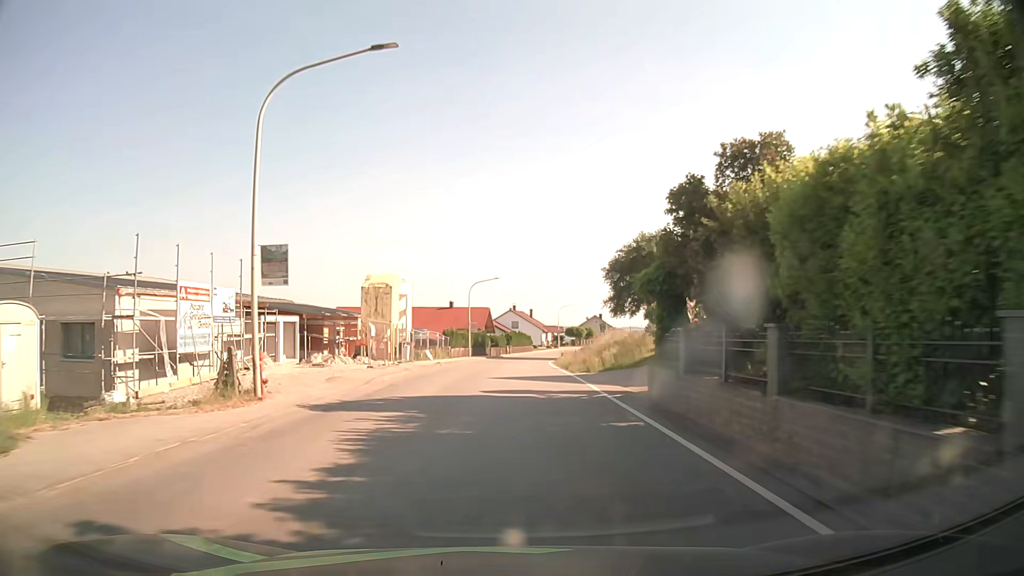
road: secondary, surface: asphalt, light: Day
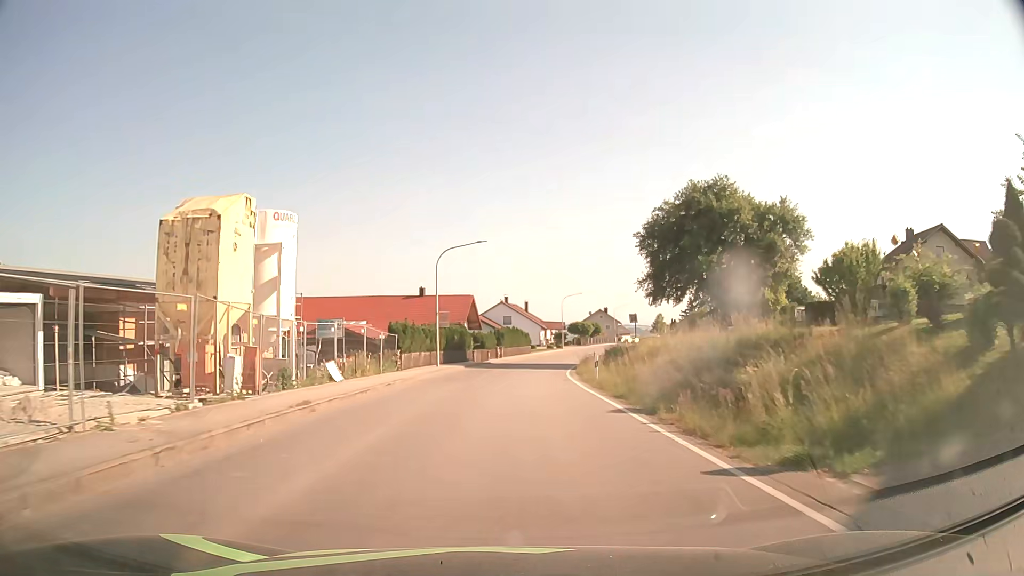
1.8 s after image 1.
(+0.3, +23.0) m; +1°
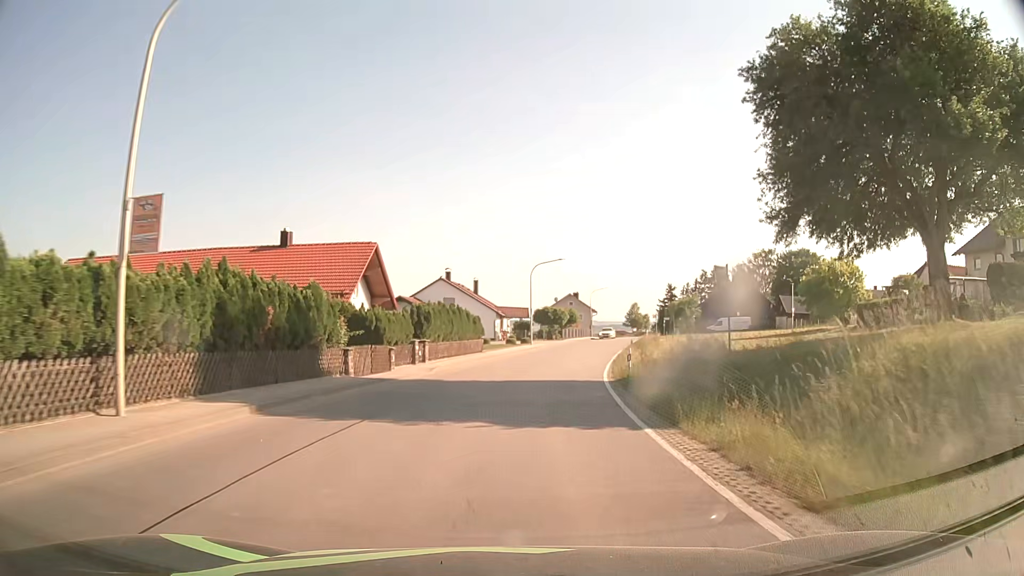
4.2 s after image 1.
(+0.7, +30.8) m; +4°
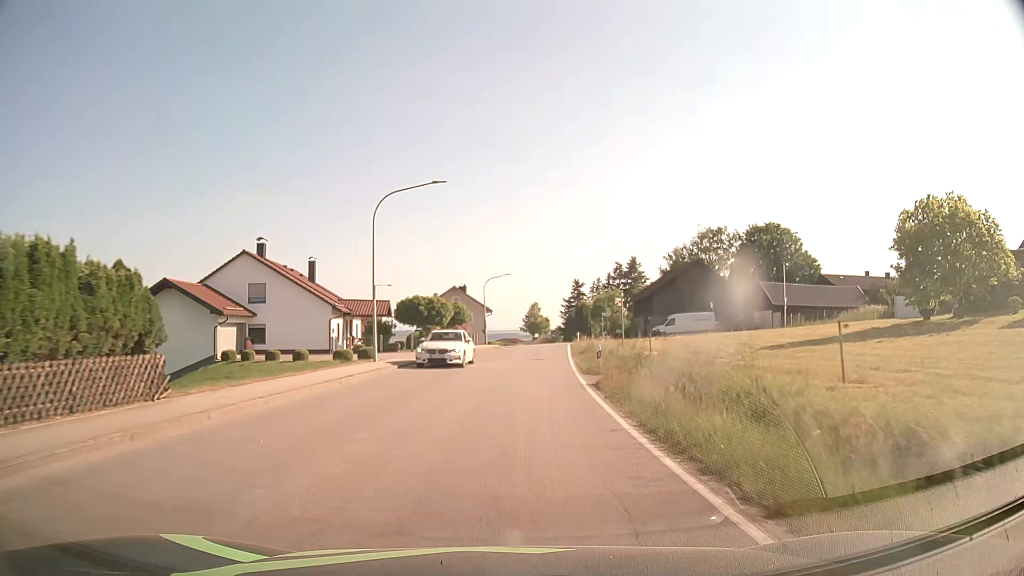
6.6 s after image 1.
(+2.5, +30.4) m; +10°
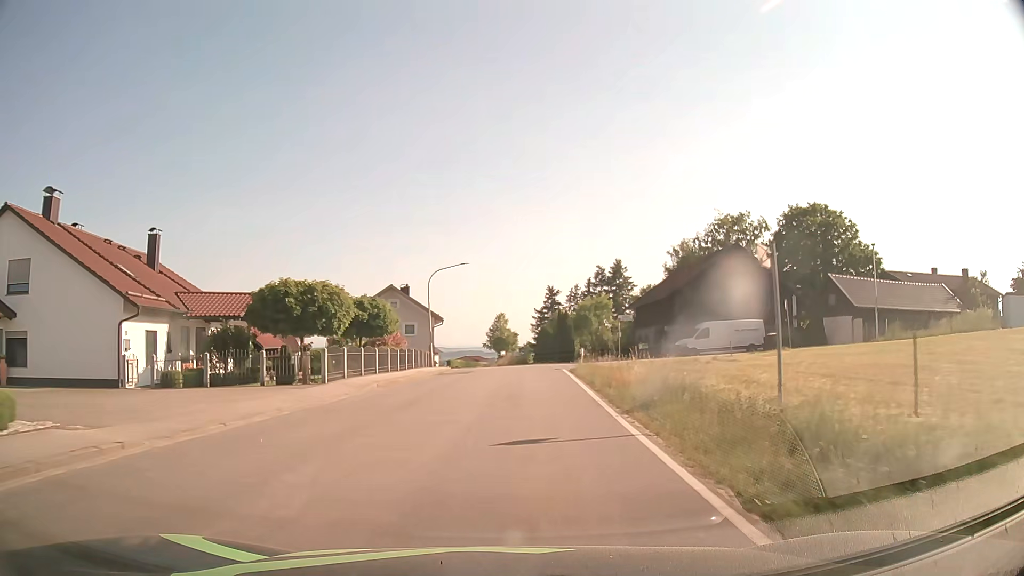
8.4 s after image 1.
(+0.7, +22.6) m; +3°
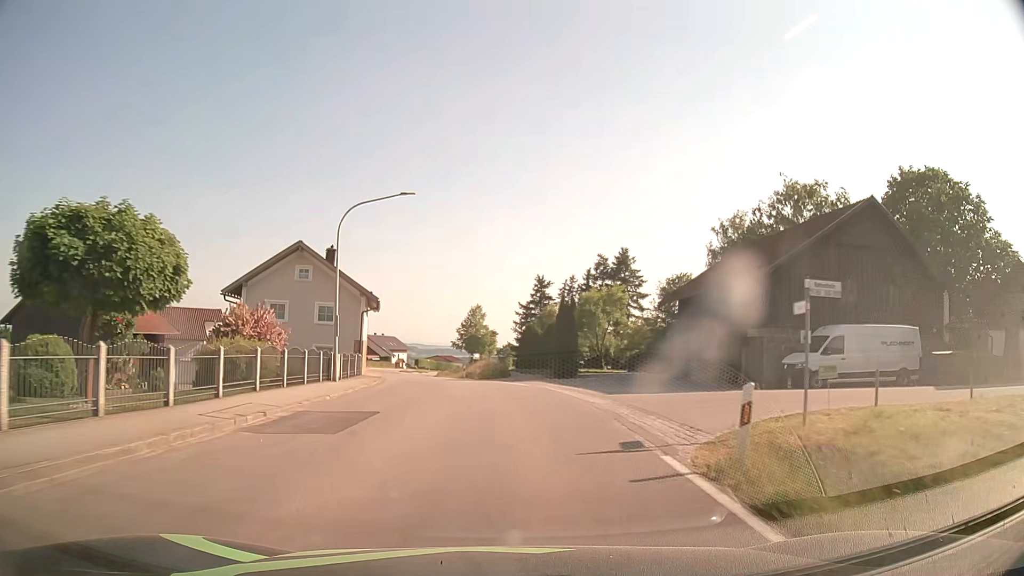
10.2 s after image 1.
(+0.5, +22.4) m; +2°
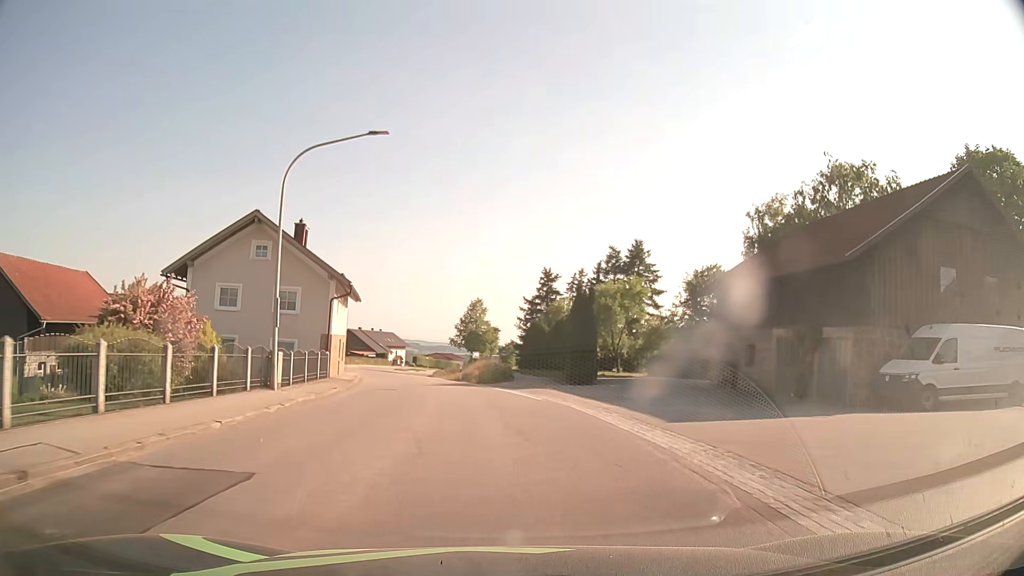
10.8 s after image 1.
(0.0, +7.5) m; 0°
